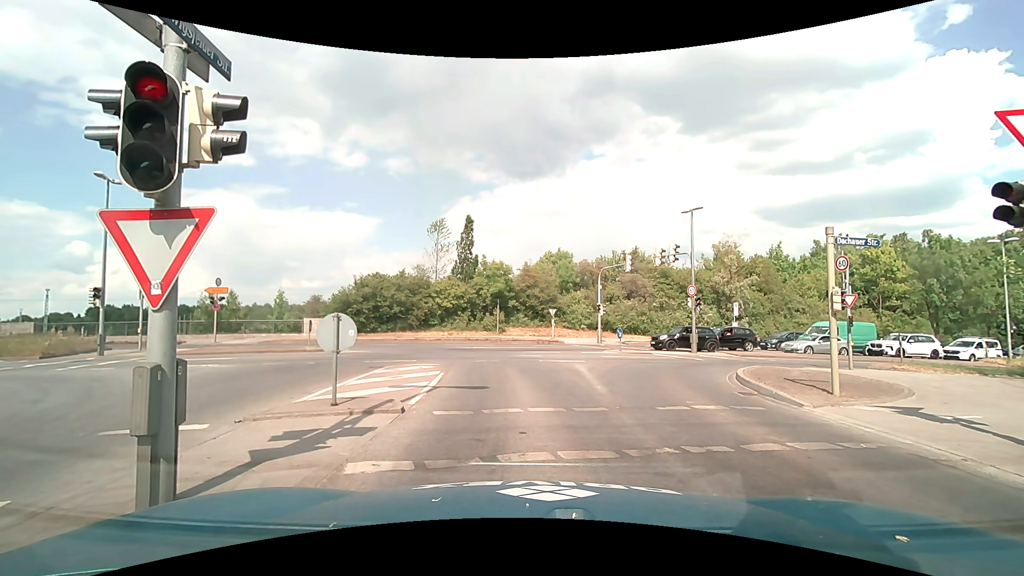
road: tertiary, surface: asphalt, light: Day
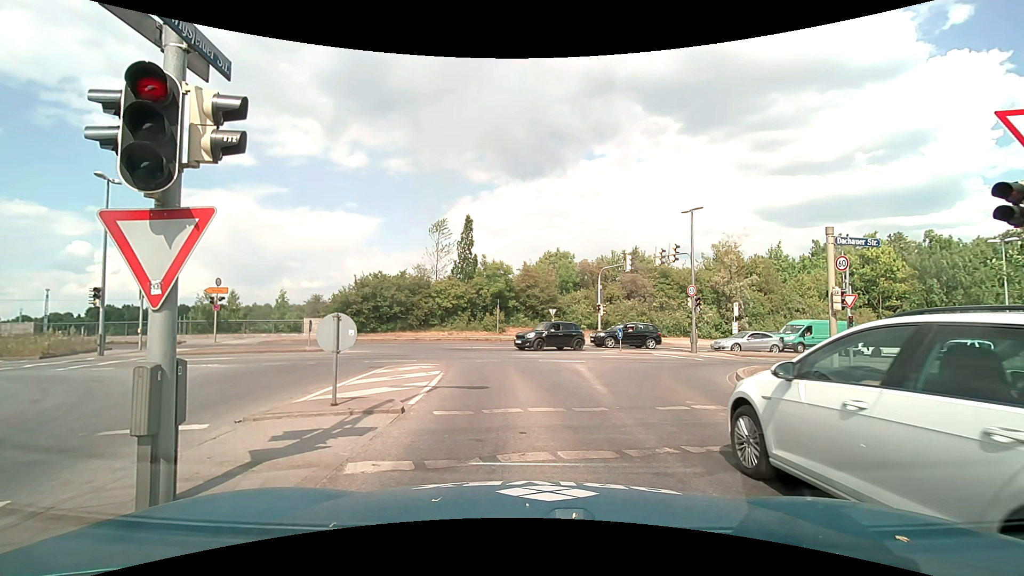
(0.0, 0.0) m; 0°
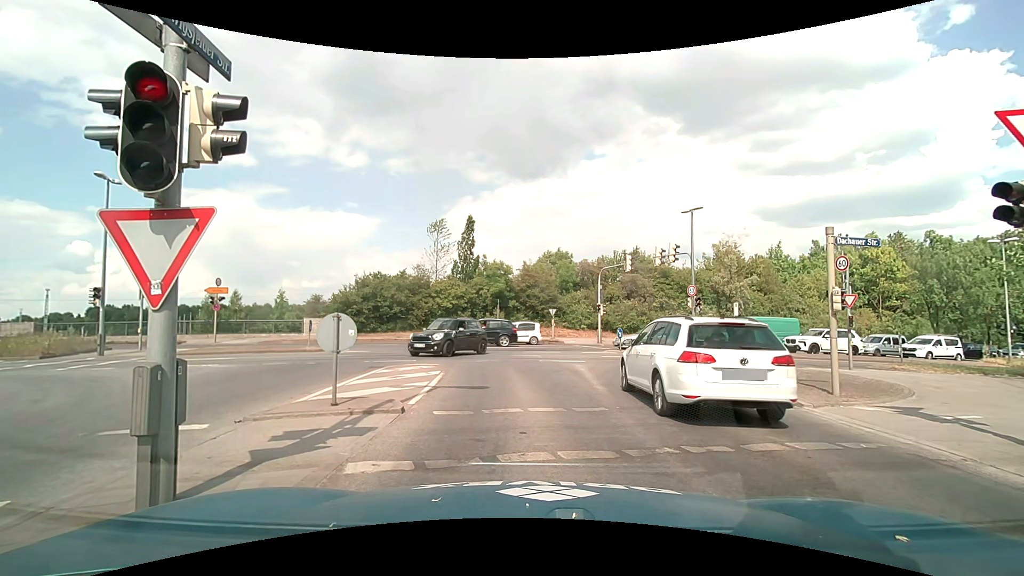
(0.0, 0.0) m; 0°
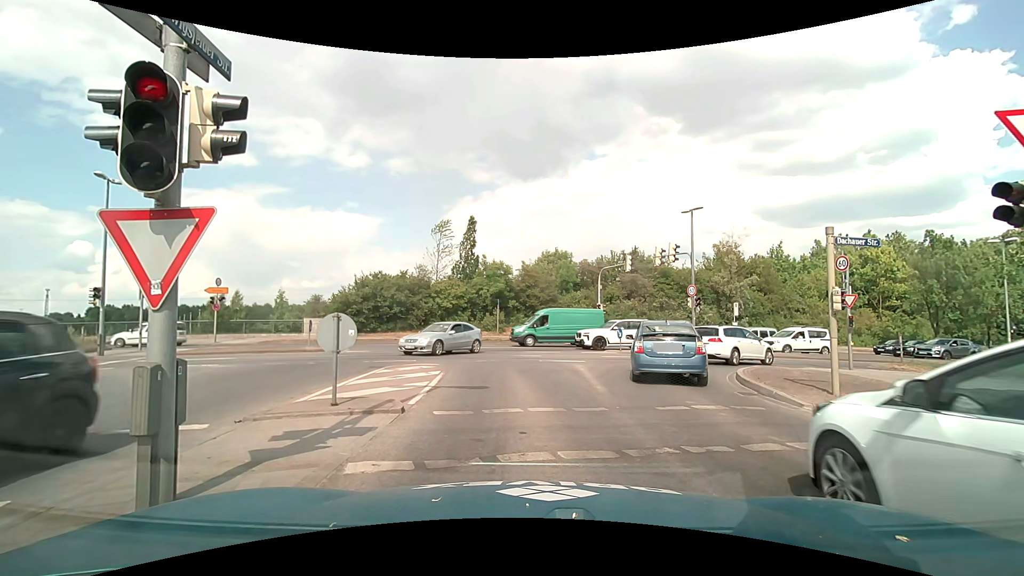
(0.0, 0.0) m; 0°
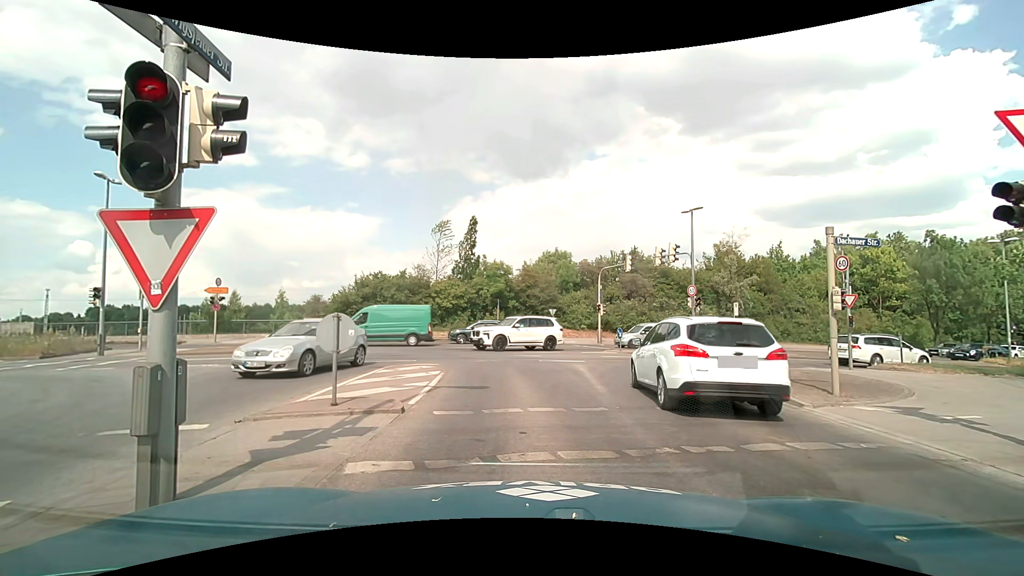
(0.0, 0.0) m; 0°
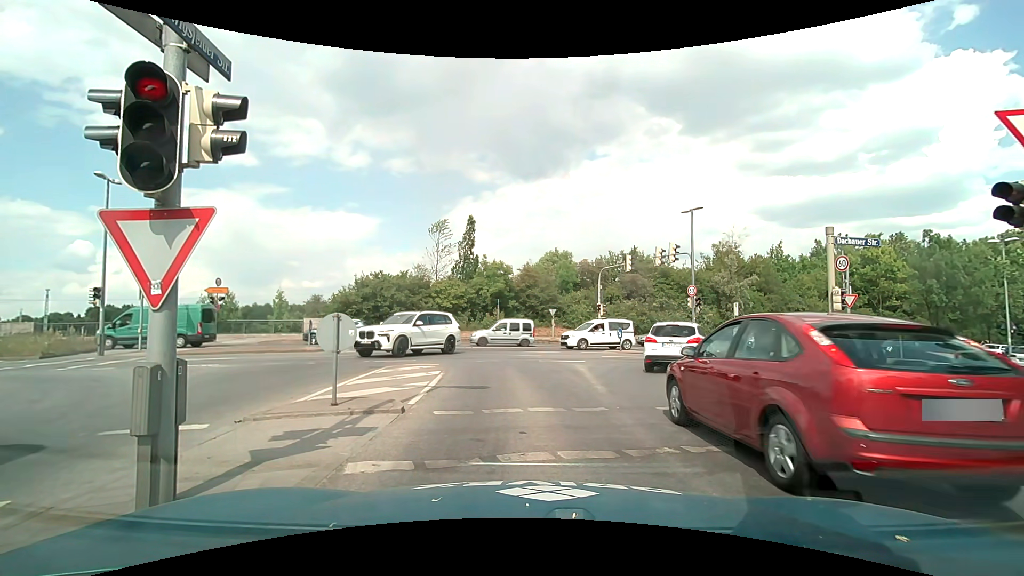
(0.0, 0.0) m; 0°
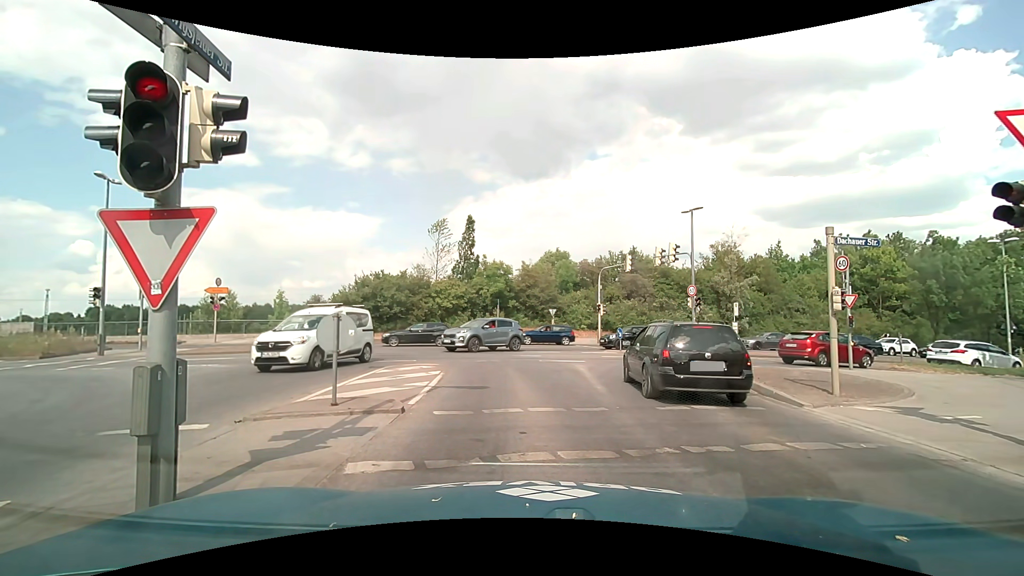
(0.0, 0.0) m; 0°
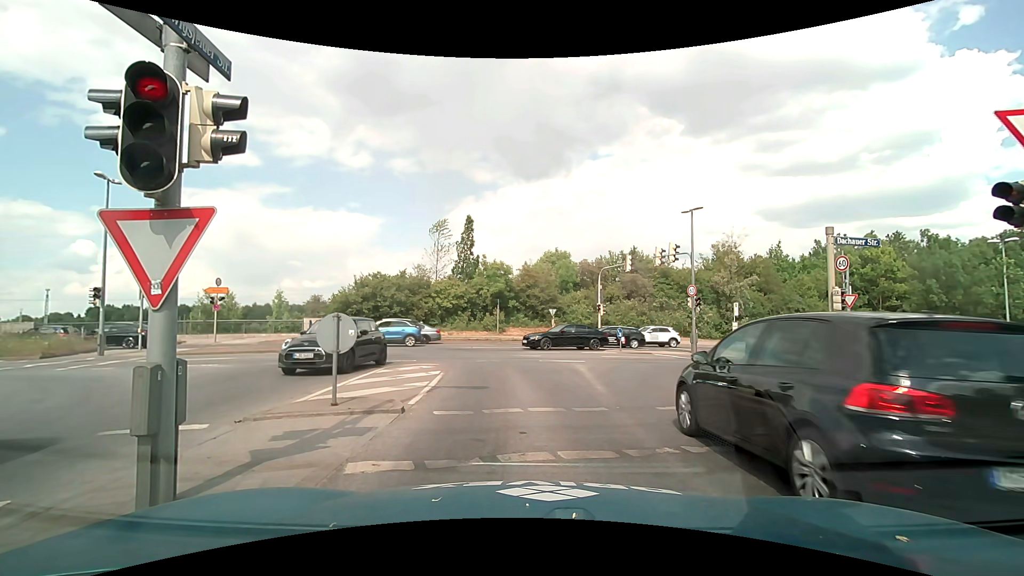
(0.0, 0.0) m; 0°
(0, +10) (-1, +20) (-6, +28) (-15, +33) (-25, +33) (-35, +33) (-45, +32) (-55, +32) (-65, +32) (-75, +32) m
